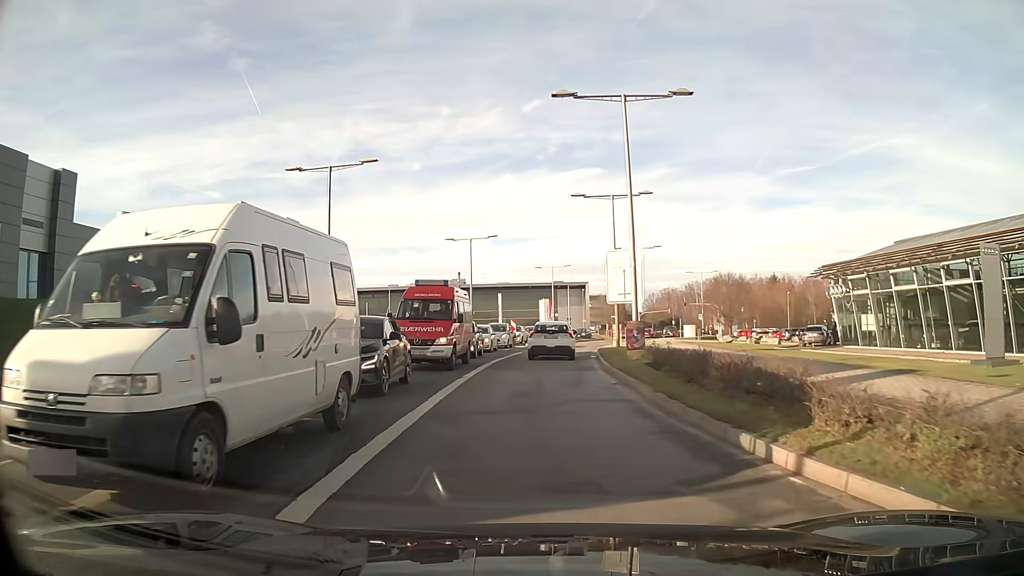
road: secondary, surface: asphalt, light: Day
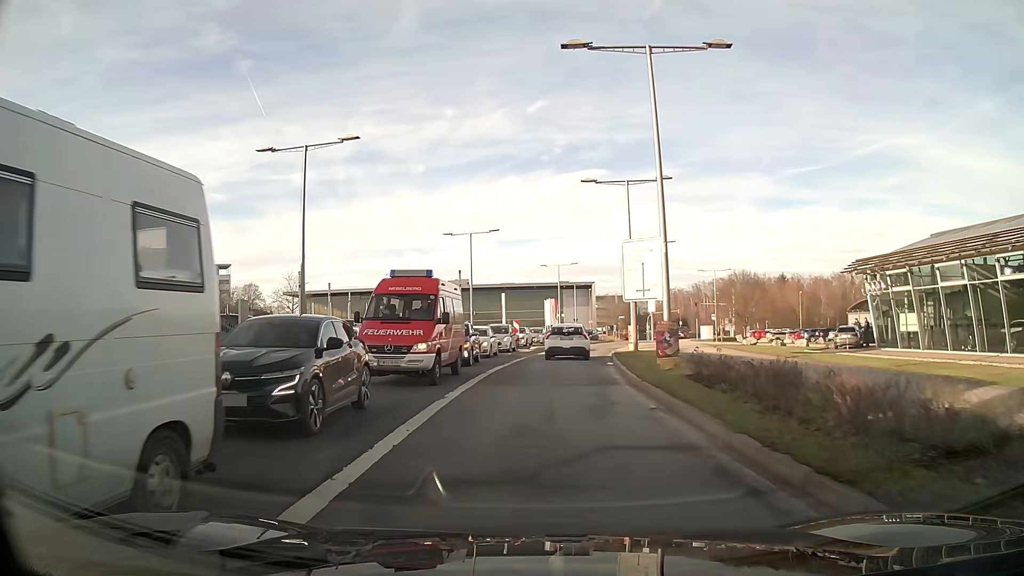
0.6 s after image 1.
(0.0, +4.5) m; 0°
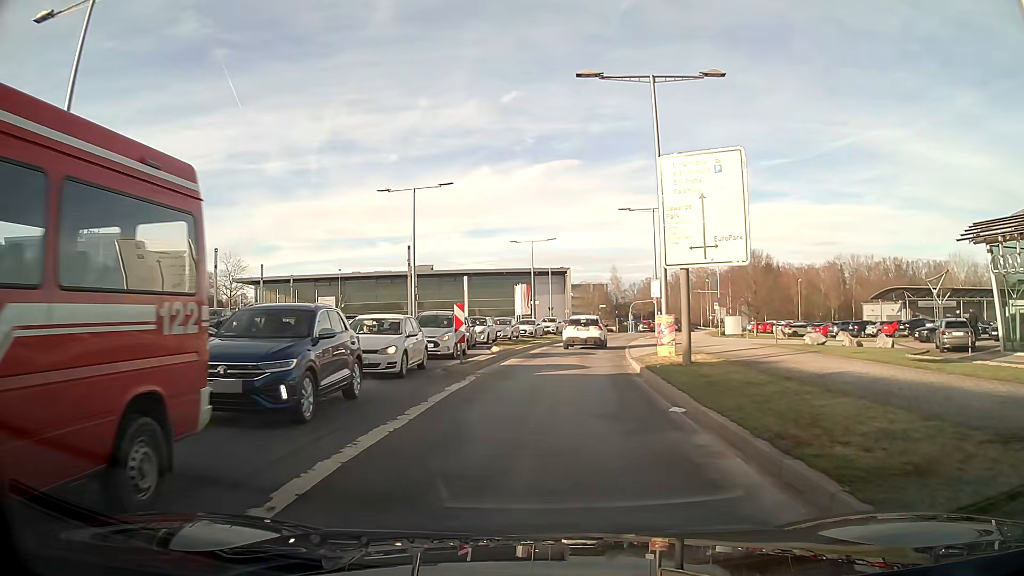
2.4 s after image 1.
(+0.3, +15.1) m; +3°
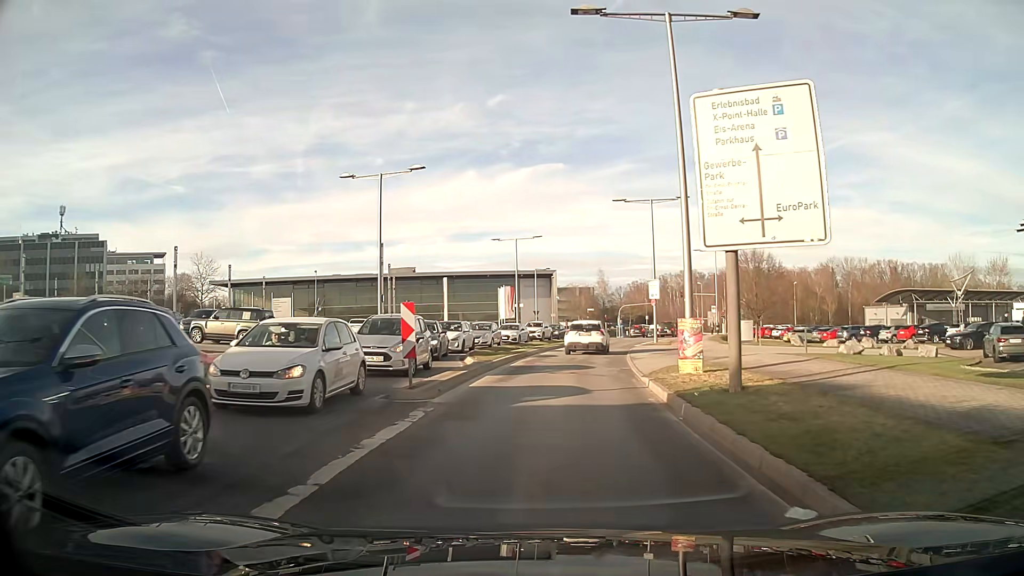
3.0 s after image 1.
(+0.1, +5.2) m; +1°
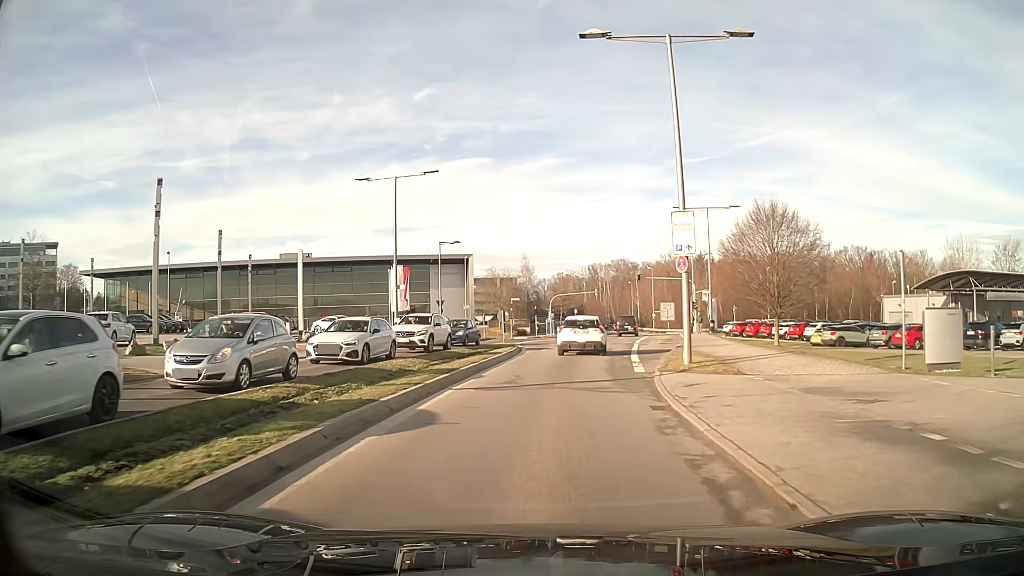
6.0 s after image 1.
(+1.4, +24.9) m; +7°
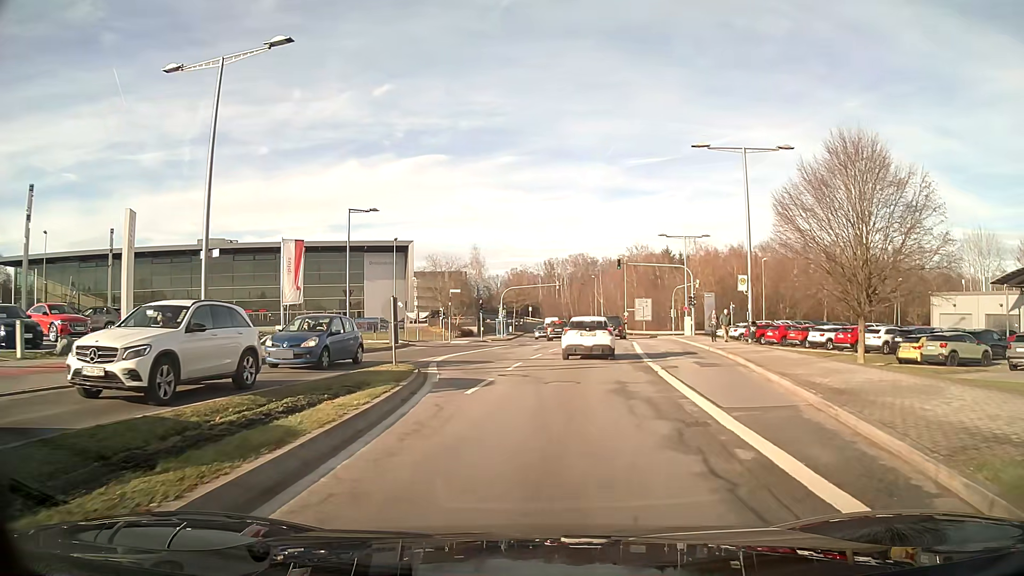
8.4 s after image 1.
(+0.6, +17.7) m; +4°
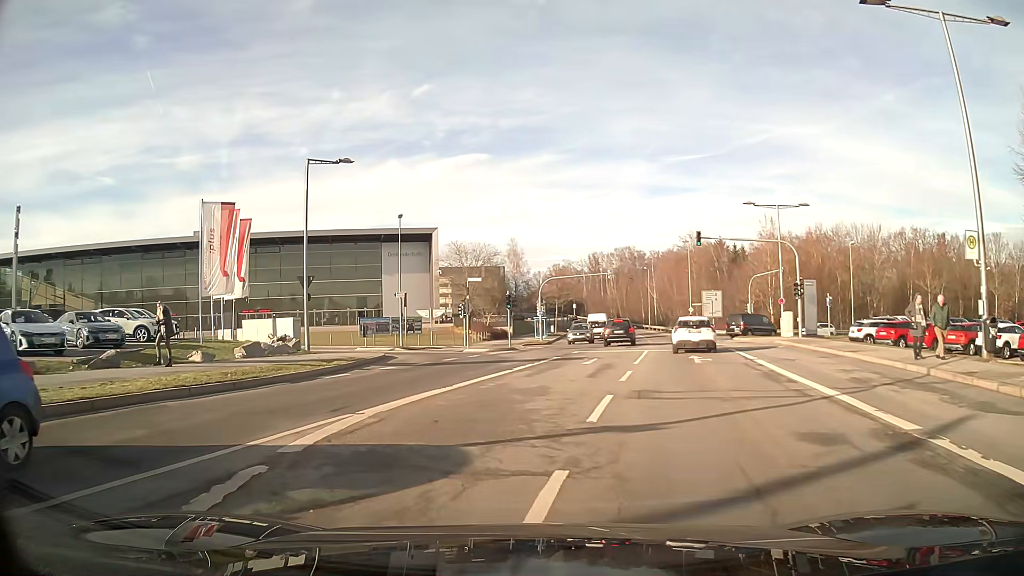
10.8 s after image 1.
(-0.3, +15.3) m; -4°
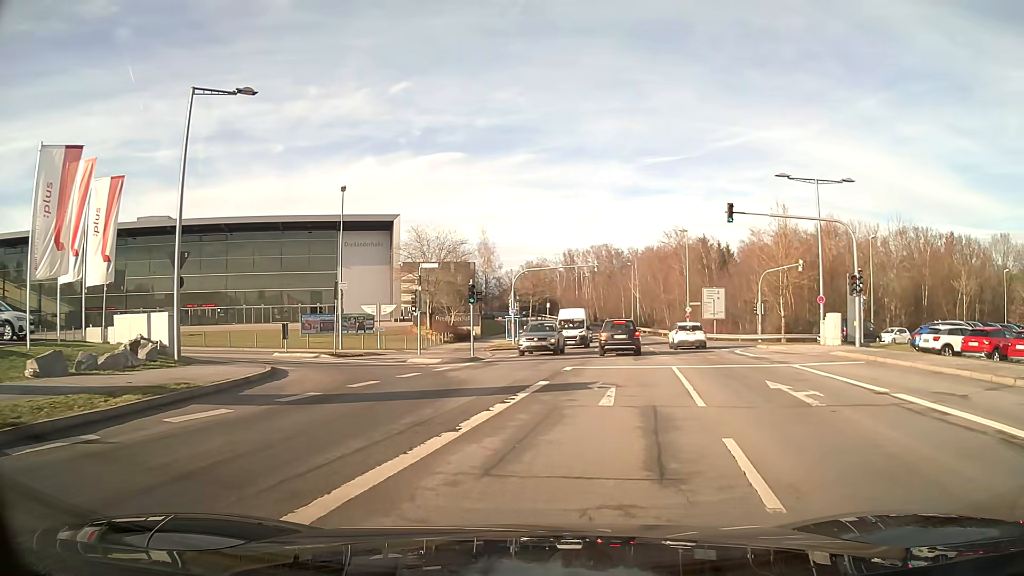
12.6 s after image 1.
(+0.1, +10.2) m; +4°
(+1, +10) (+2, +20) (+3, +30) (+2, +39) (-8, +40) (-17, +37) (-26, +33) (-36, +29) (-45, +25) (-54, +21) m
